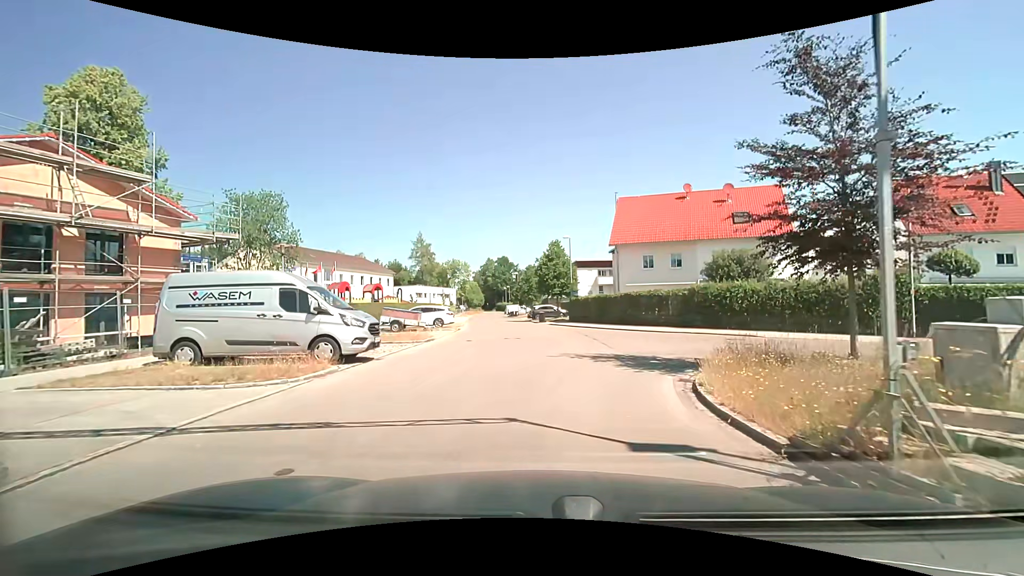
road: residential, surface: asphalt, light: Day
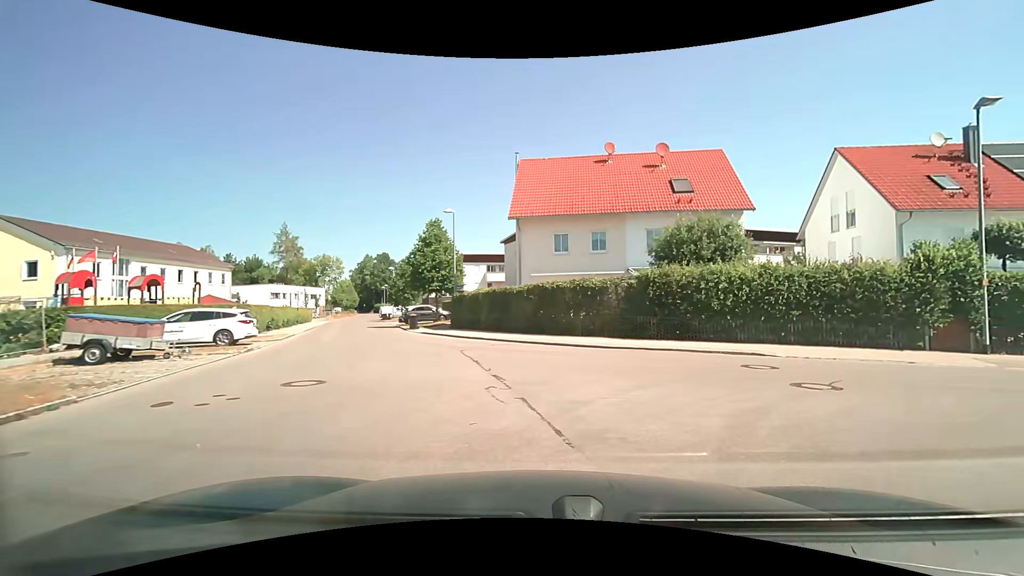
(+0.6, +12.1) m; +13°
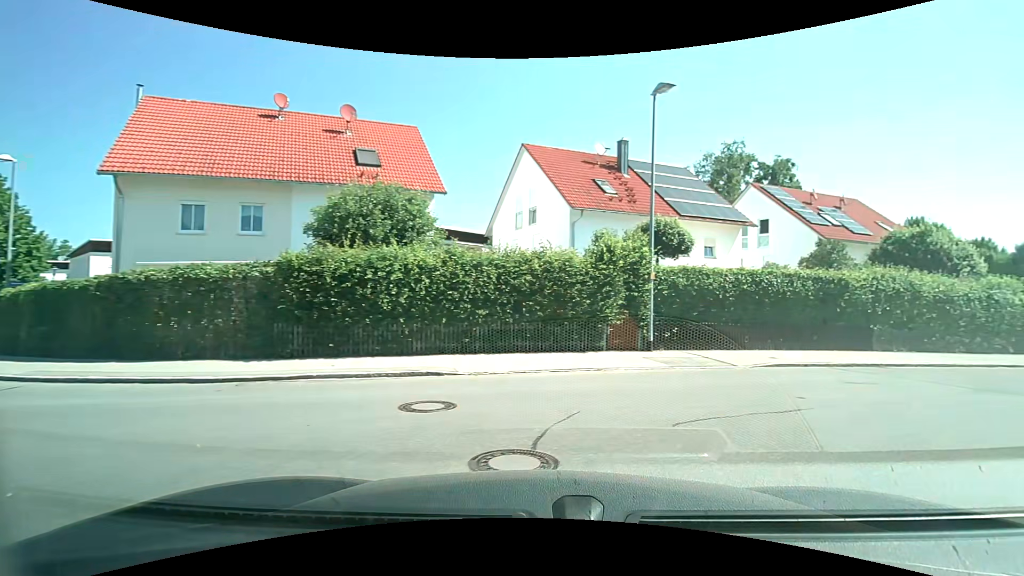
(+1.5, +5.7) m; +34°
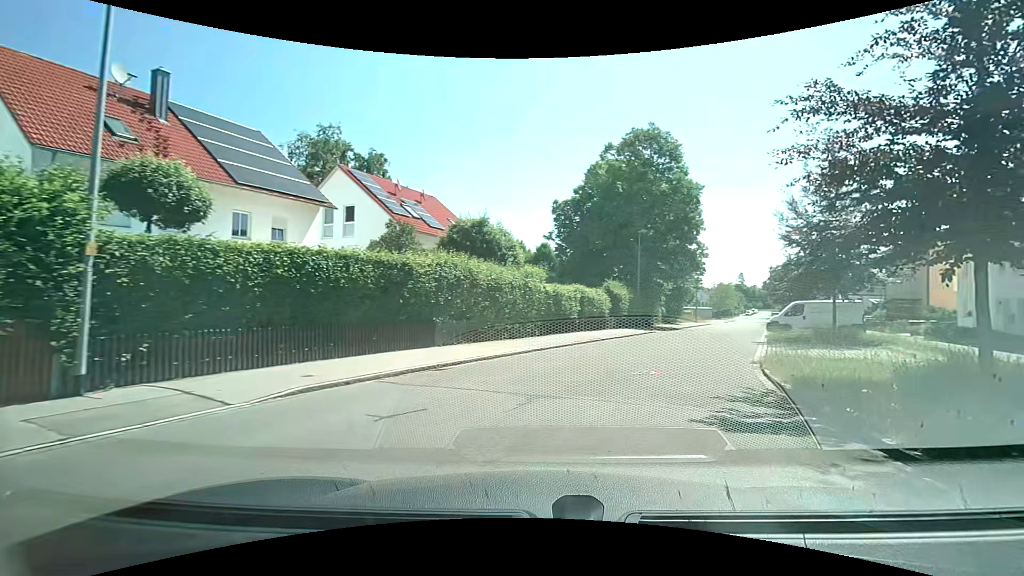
(+2.2, +5.4) m; +41°
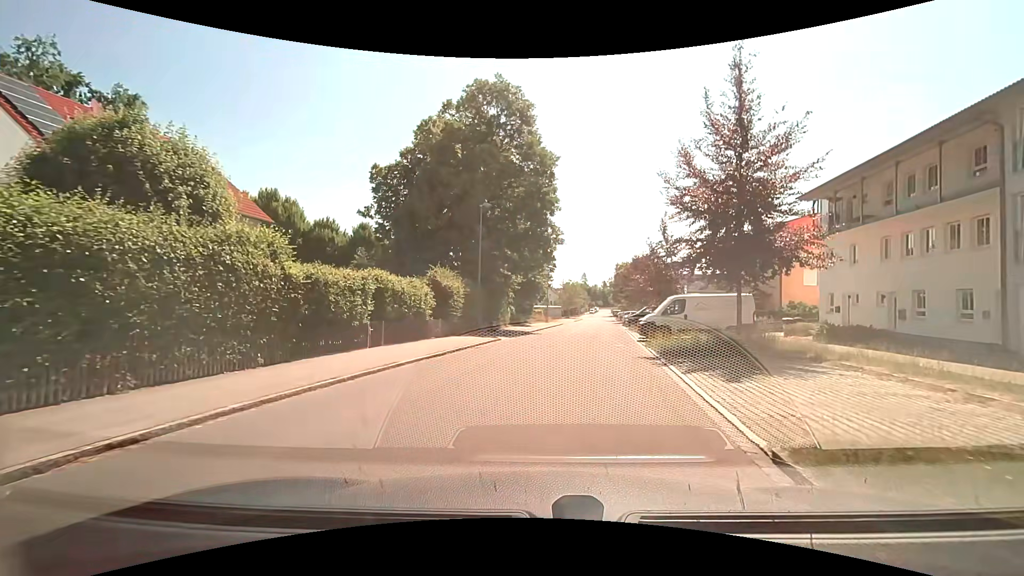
(+2.5, +10.8) m; +17°
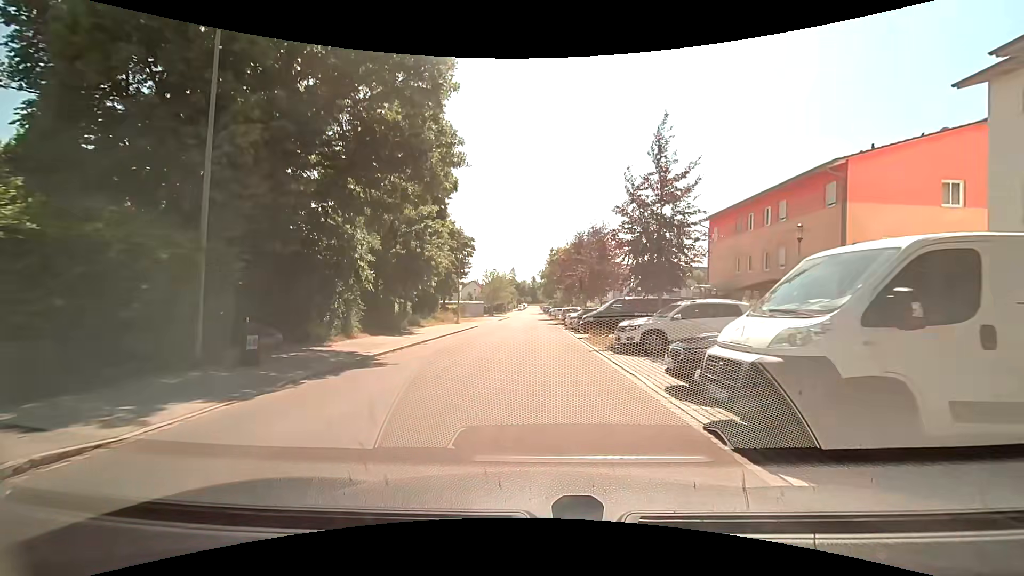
(+1.8, +19.1) m; +8°
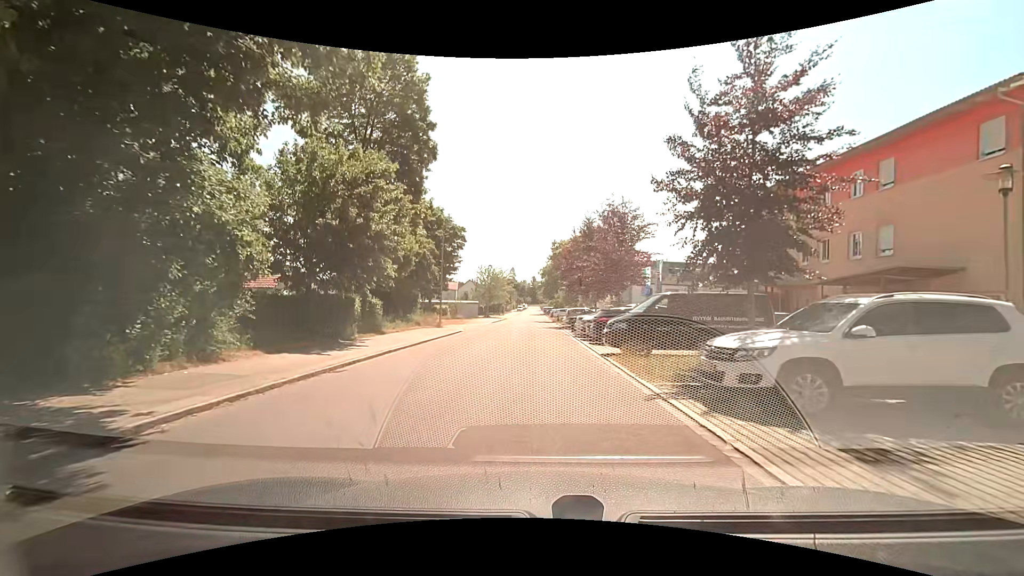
(+0.1, +8.5) m; +1°
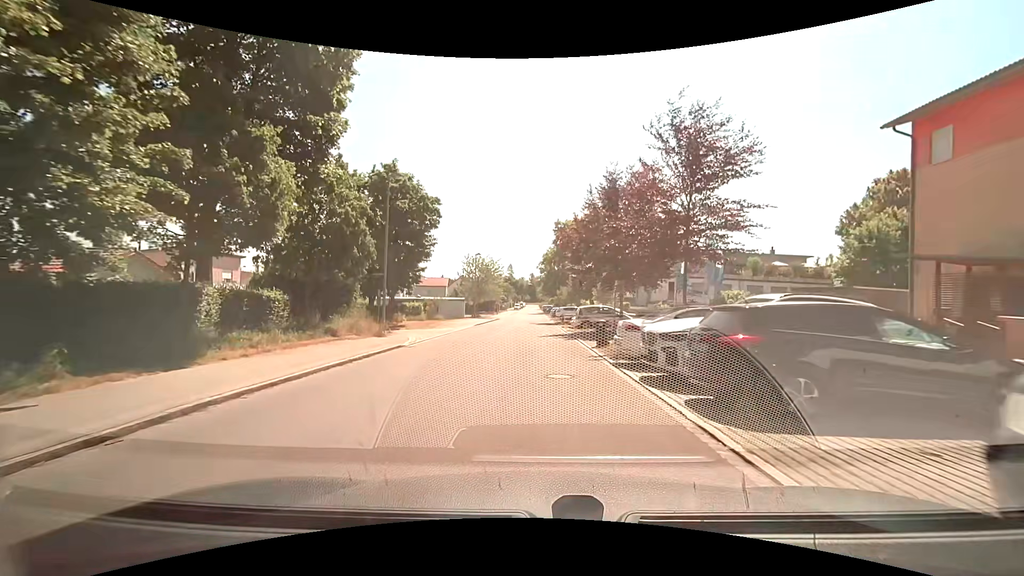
(-0.3, +13.5) m; -1°
(0, +10) (0, +20) (-1, +30) (-1, +40) (-1, +50) (0, +60) (0, +70) (0, +80) (0, +90) (-1, +100) m
